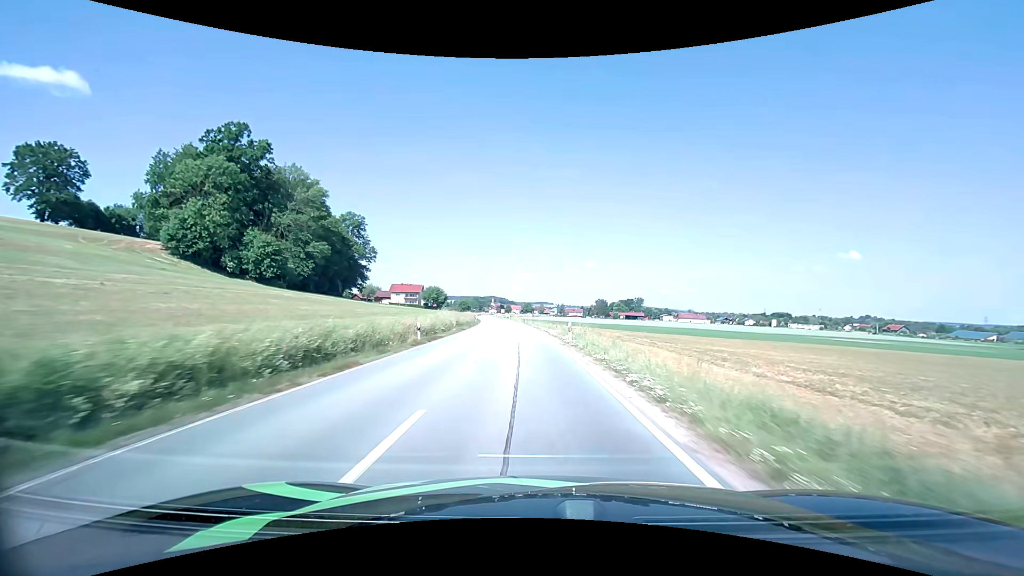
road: secondary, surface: asphalt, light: Day
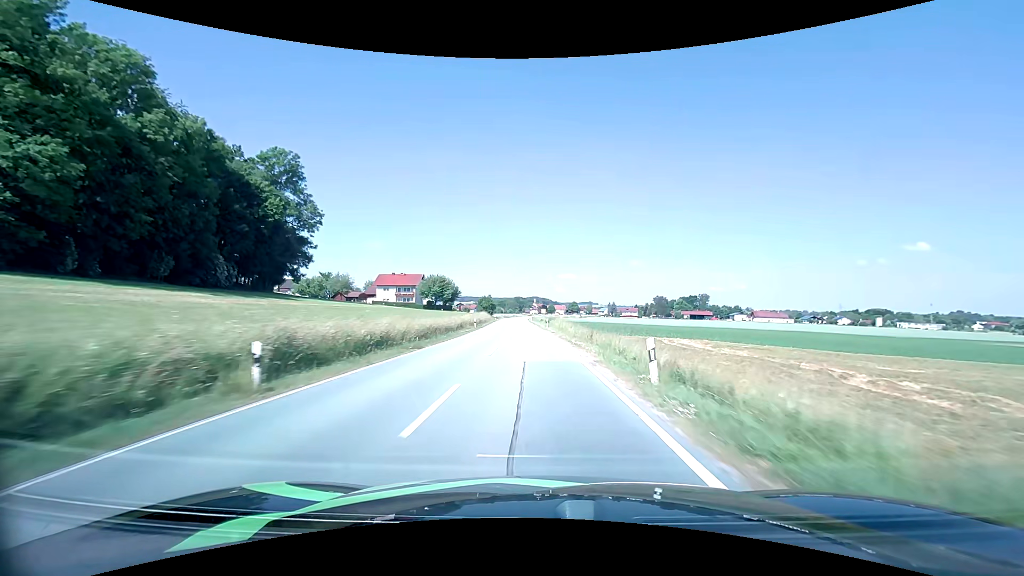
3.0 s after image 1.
(-3.1, +65.3) m; -5°
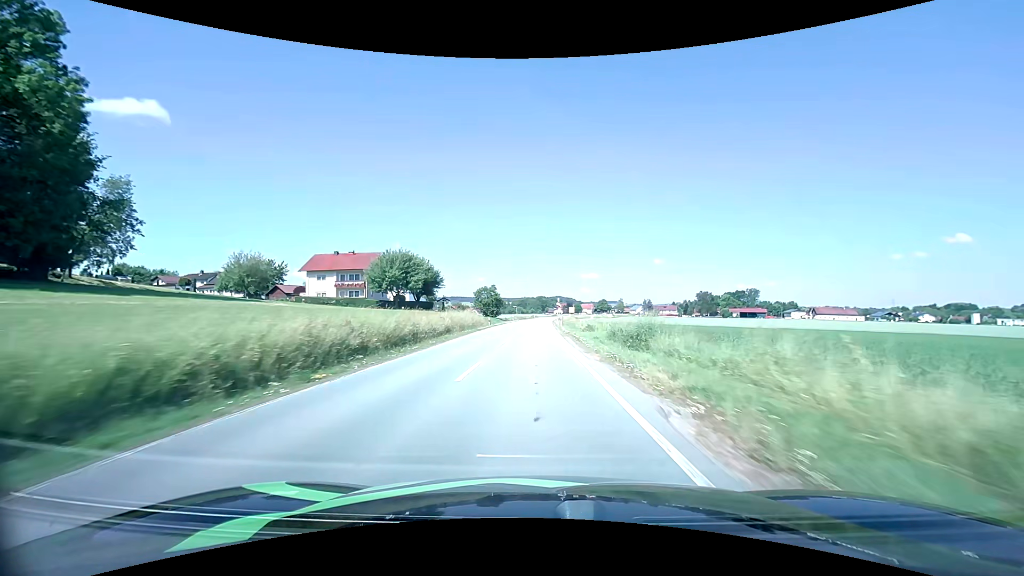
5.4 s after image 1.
(-1.3, +52.5) m; -3°
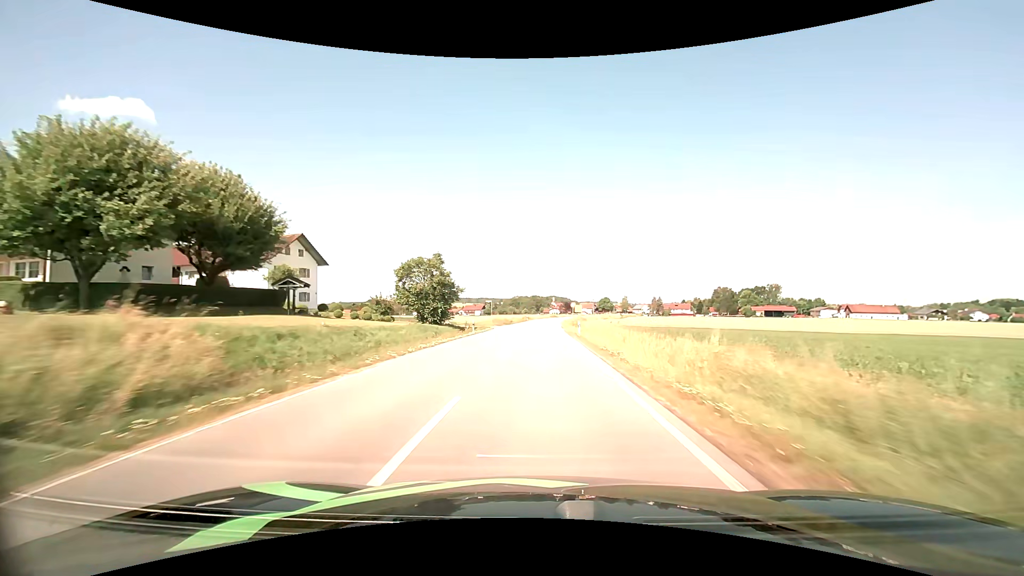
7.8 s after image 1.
(-0.2, +52.0) m; +1°
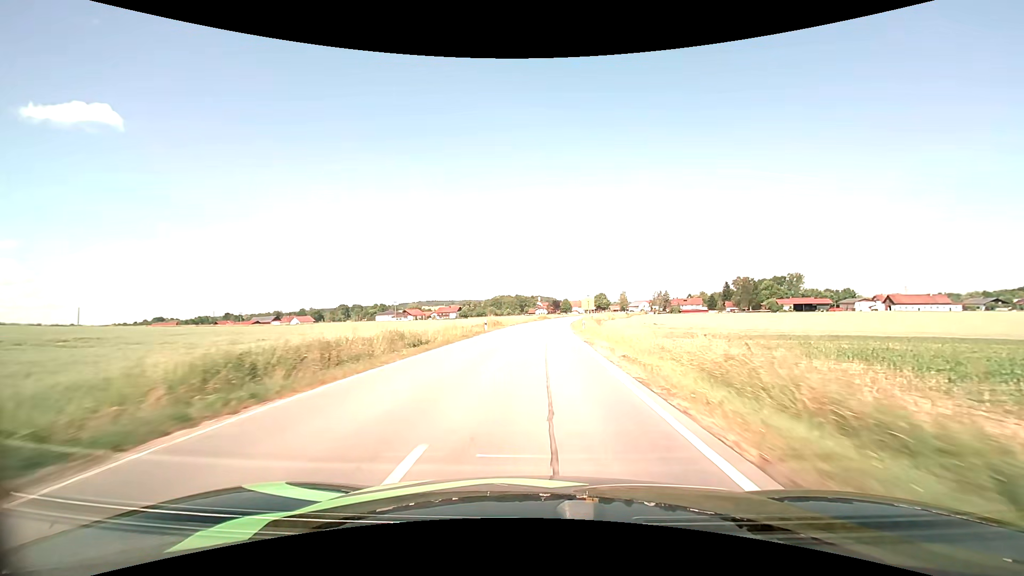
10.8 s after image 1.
(+0.7, +59.6) m; +2°
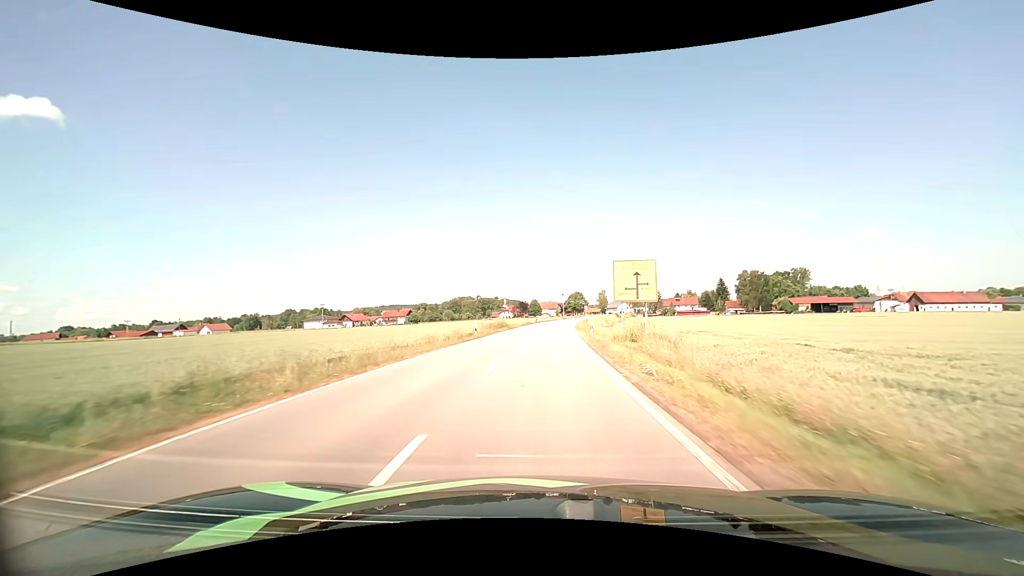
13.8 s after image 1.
(+1.8, +58.2) m; +4°
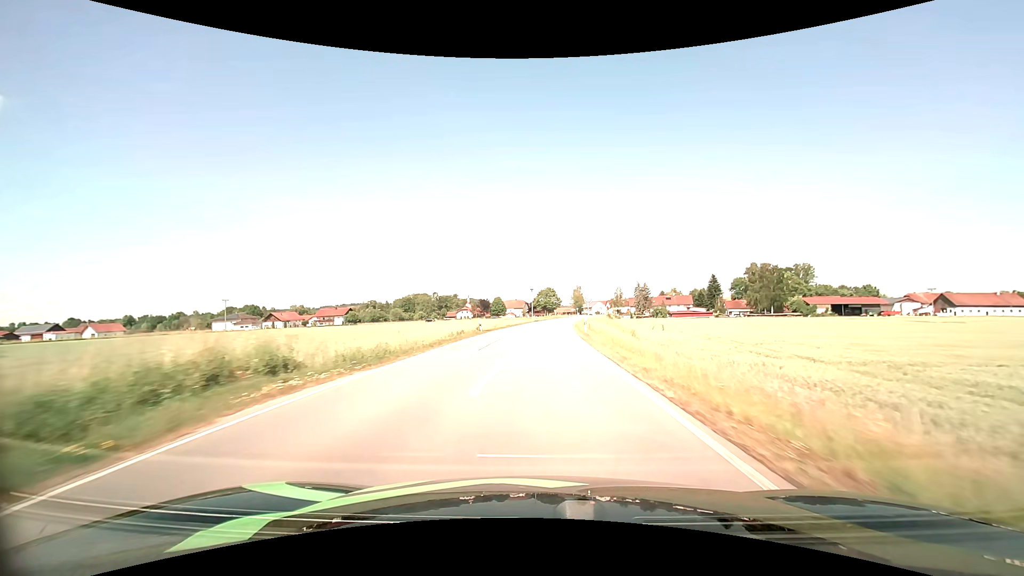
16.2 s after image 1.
(+1.4, +48.0) m; +4°
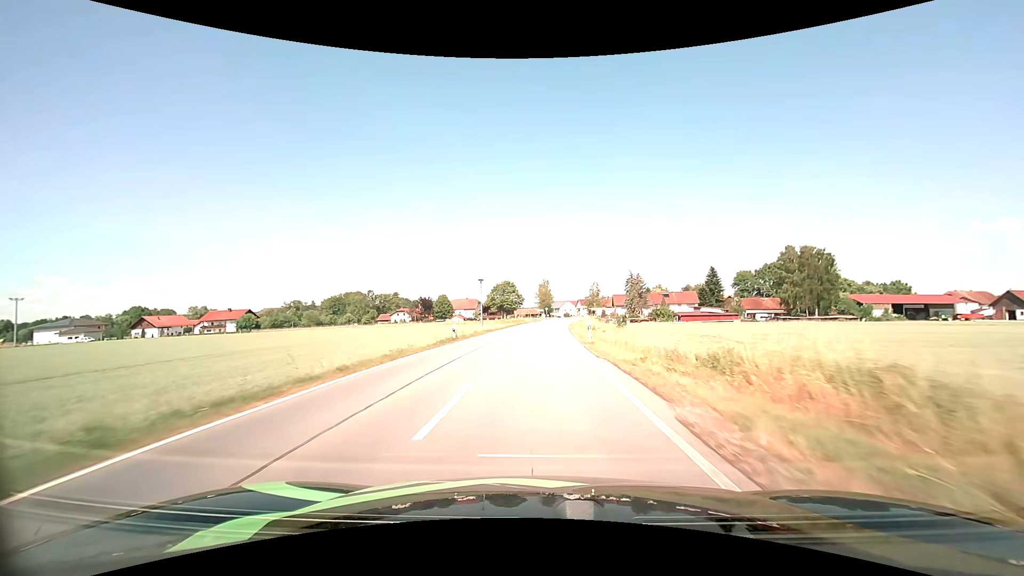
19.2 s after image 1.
(+2.0, +58.4) m; +4°
(0, +10) (0, +20) (0, +30) (+1, +40) (+1, +50) (+2, +60) (+2, +70) (+3, +80) (+4, +90) (+5, +100) m
